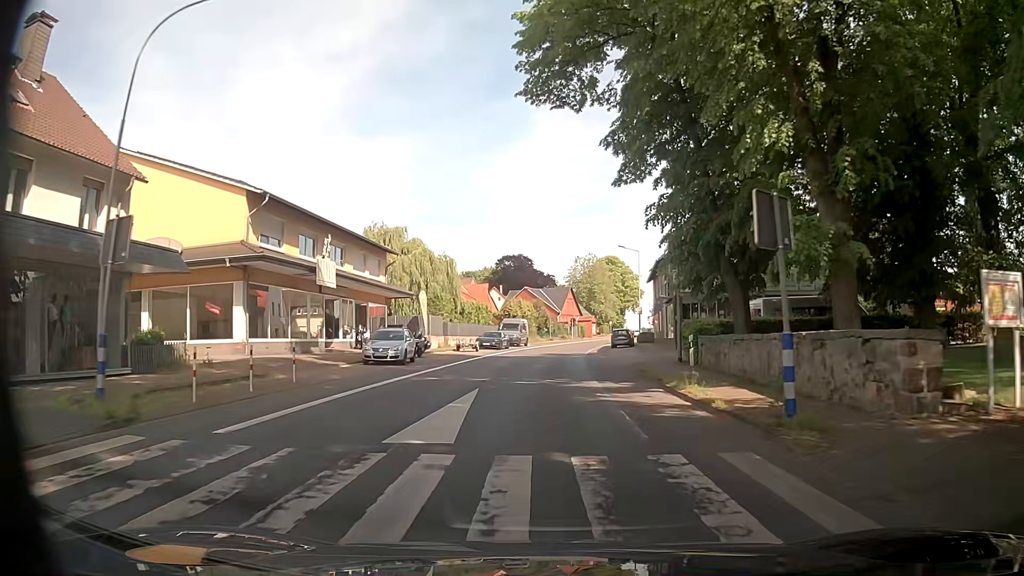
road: secondary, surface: asphalt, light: Day
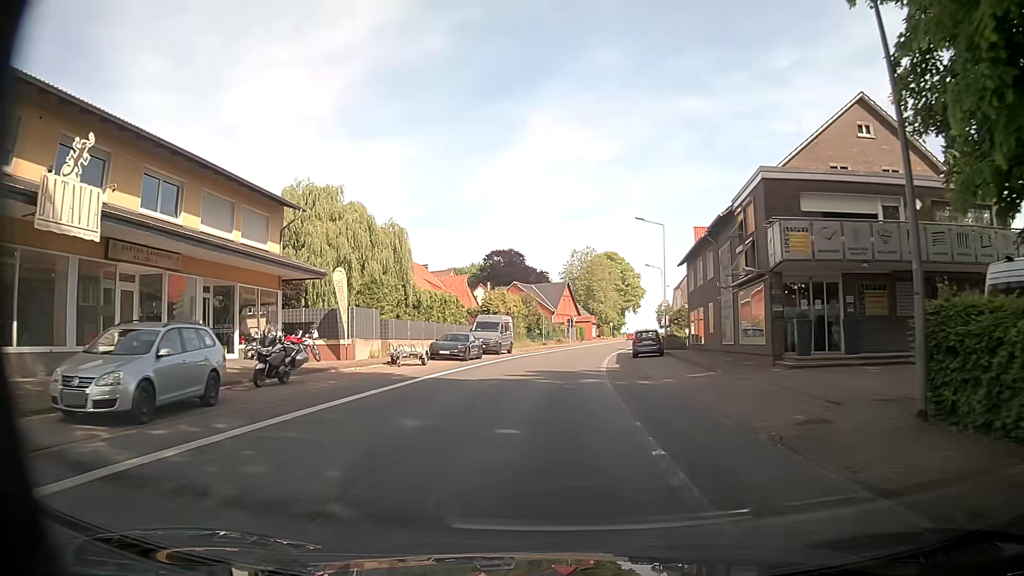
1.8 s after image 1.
(0.0, +18.0) m; 0°
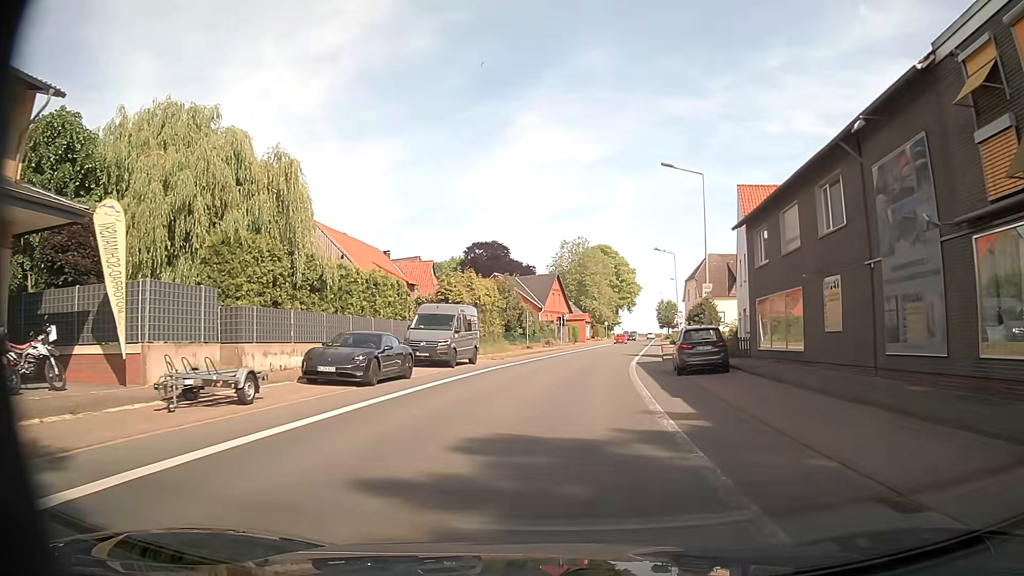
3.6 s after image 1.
(+0.2, +16.6) m; +2°
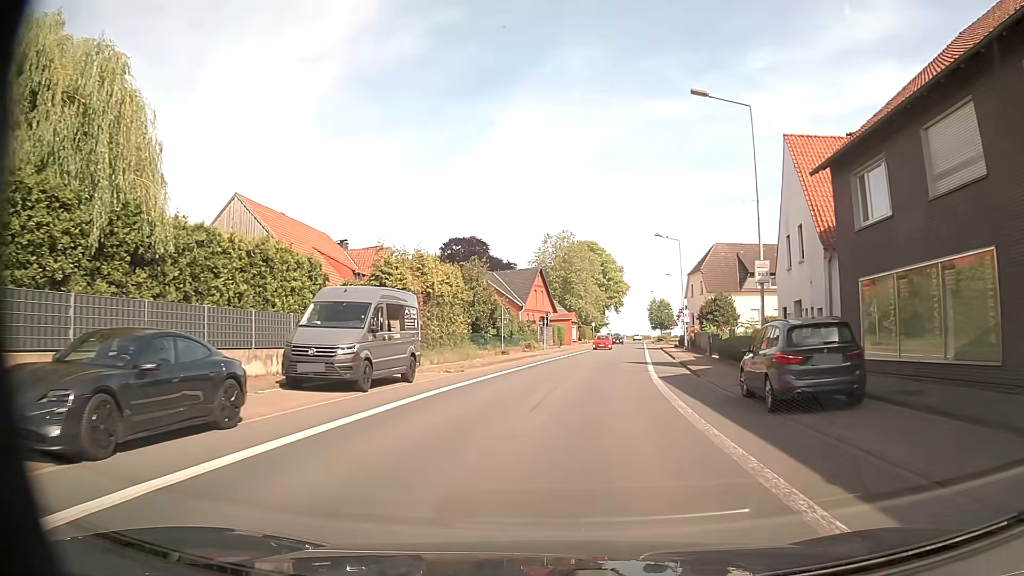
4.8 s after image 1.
(+0.1, +11.1) m; +2°
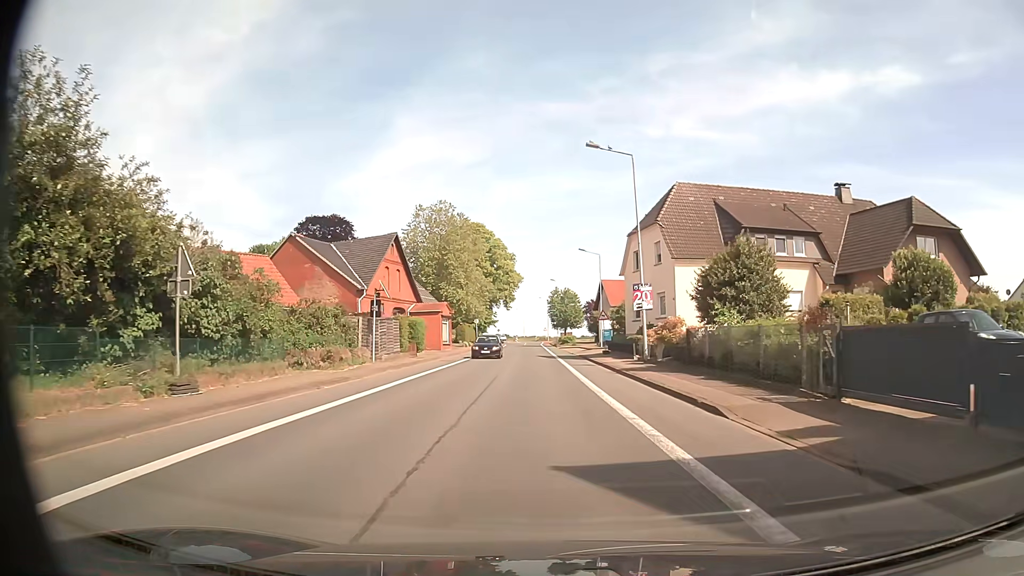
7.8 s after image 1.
(+2.1, +28.6) m; +9°
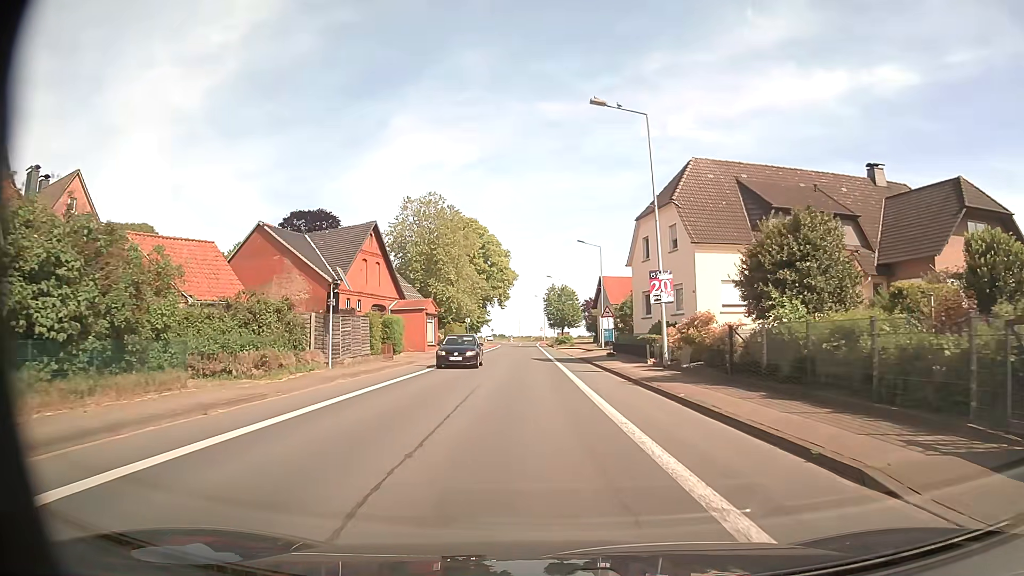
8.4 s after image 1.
(0.0, +6.0) m; +1°
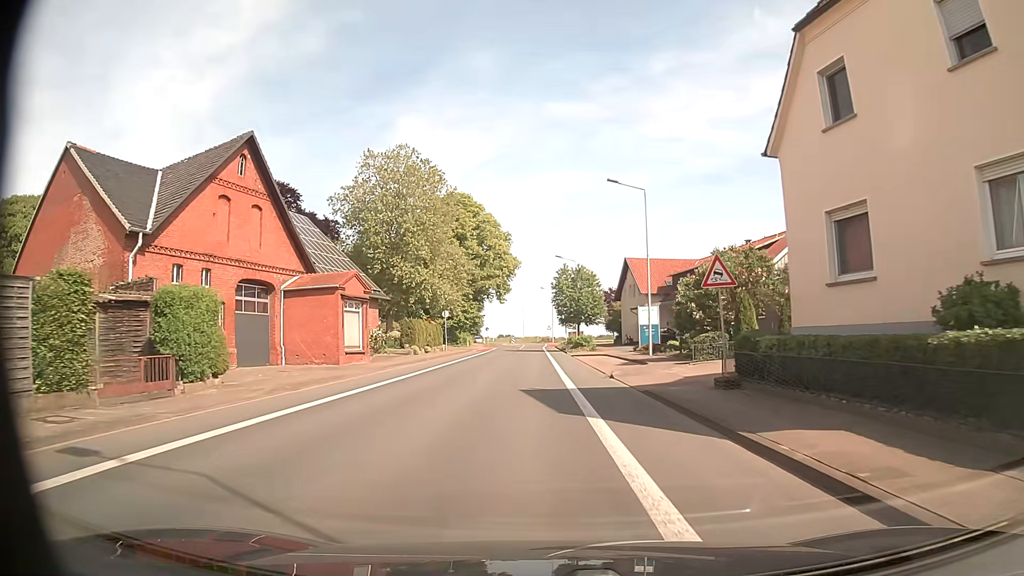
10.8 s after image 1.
(-0.1, +24.5) m; -1°
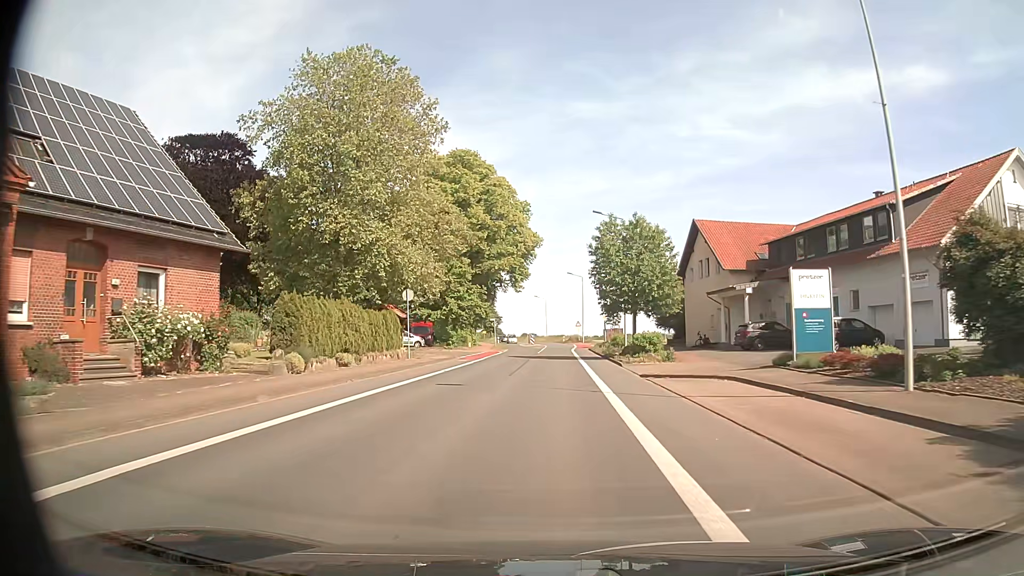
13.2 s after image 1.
(-0.6, +25.6) m; -2°
(0, +10) (0, +20) (0, +30) (0, +40) (0, +50) (0, +60) (+1, +70) (+1, +80) (+1, +90) (0, +100) m
